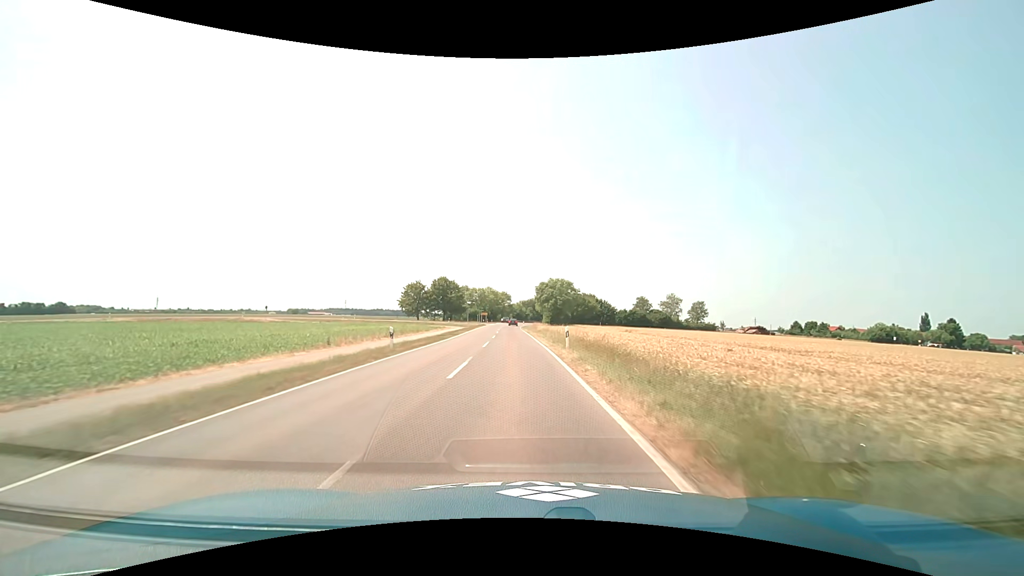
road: tertiary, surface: asphalt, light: Day
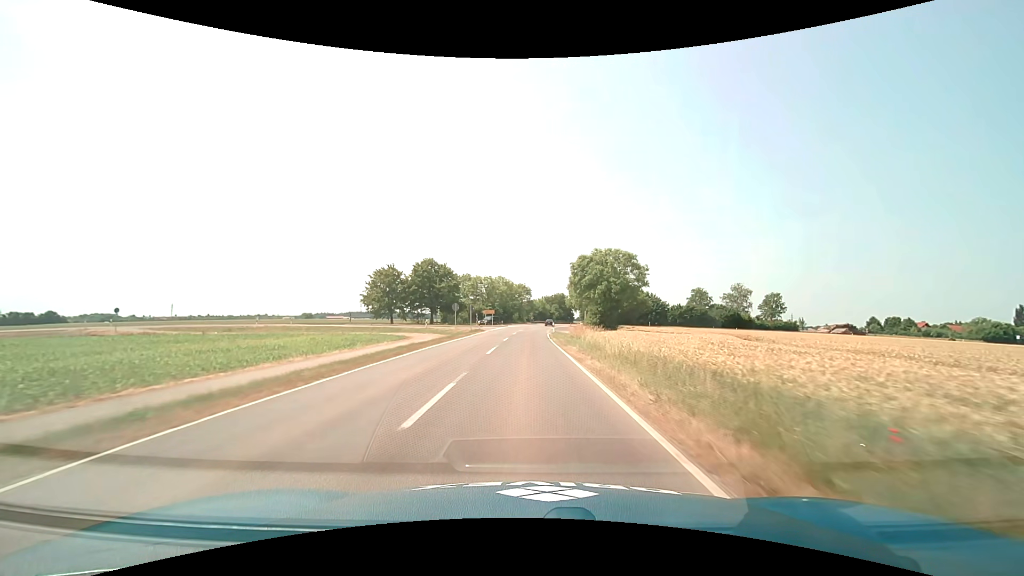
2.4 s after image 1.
(-1.2, +42.3) m; -2°
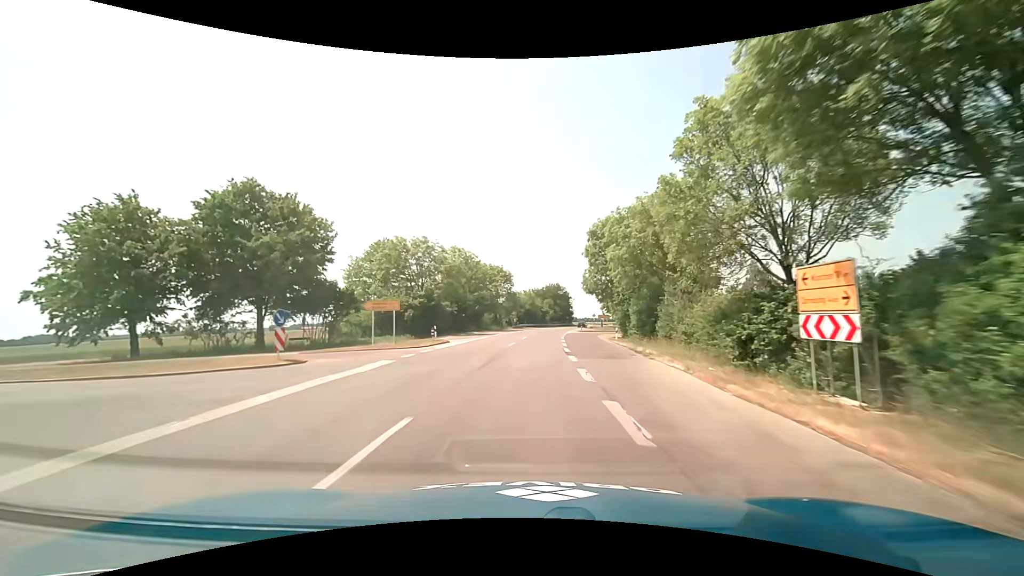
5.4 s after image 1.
(+0.5, +52.3) m; +1°
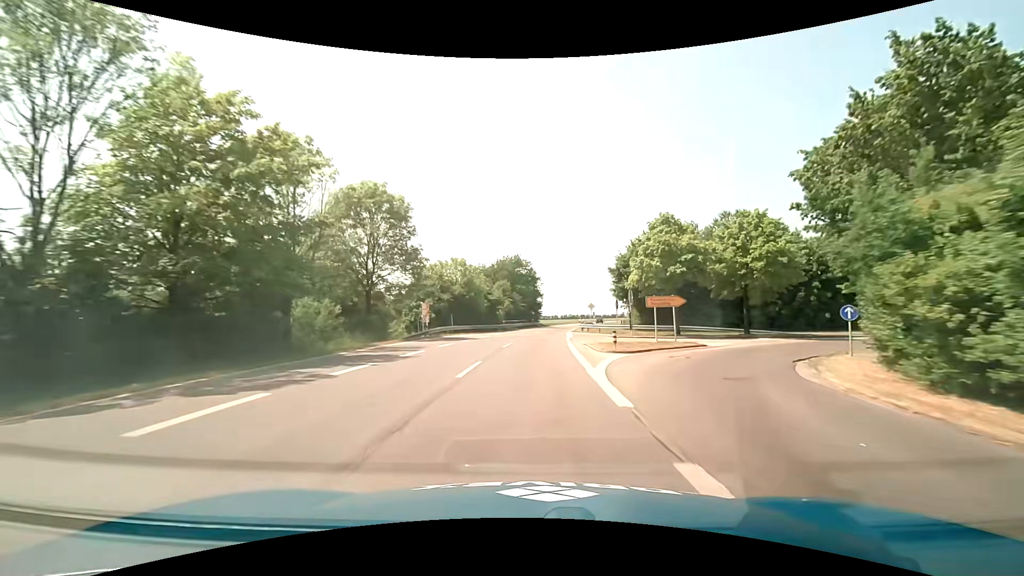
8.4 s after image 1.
(+2.1, +52.3) m; +5°
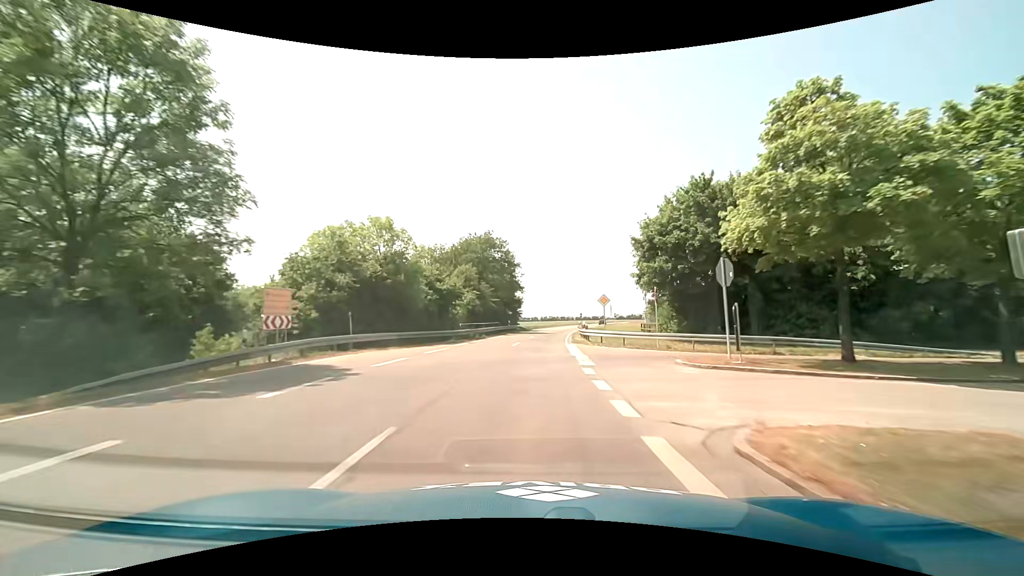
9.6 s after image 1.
(+0.5, +21.1) m; +2°
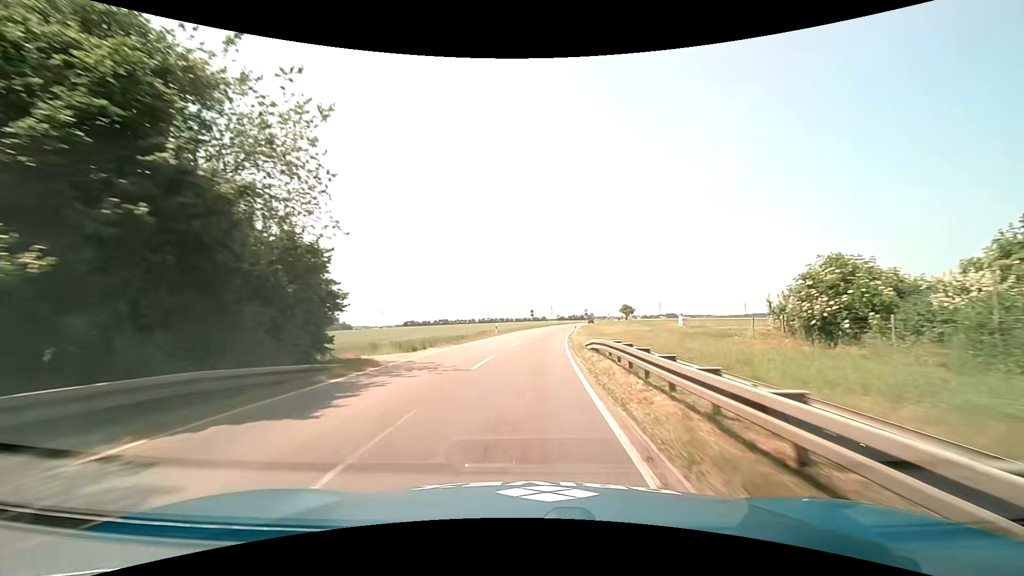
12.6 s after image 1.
(+3.3, +53.1) m; +6°
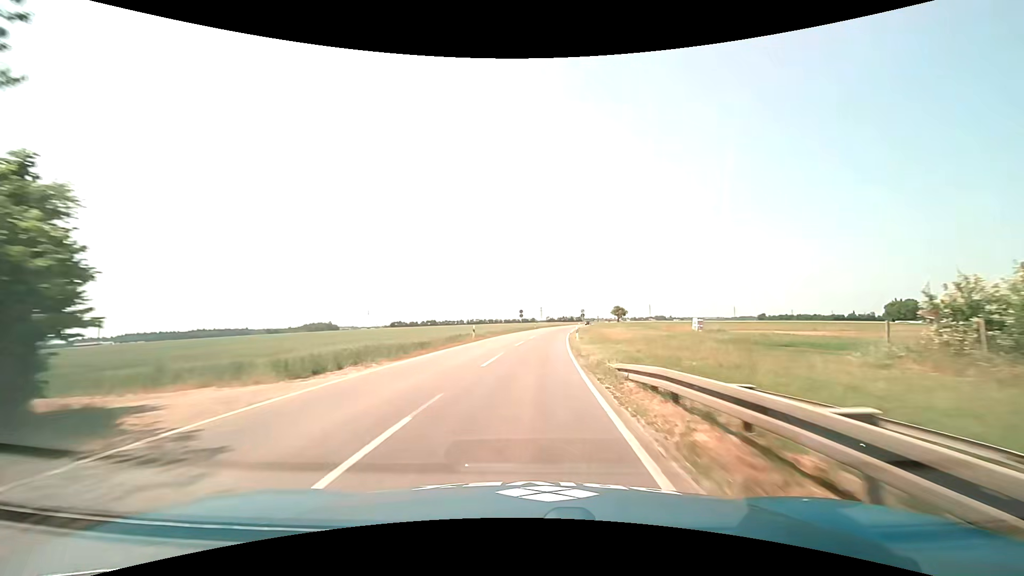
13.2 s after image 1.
(+0.2, +10.8) m; +2°
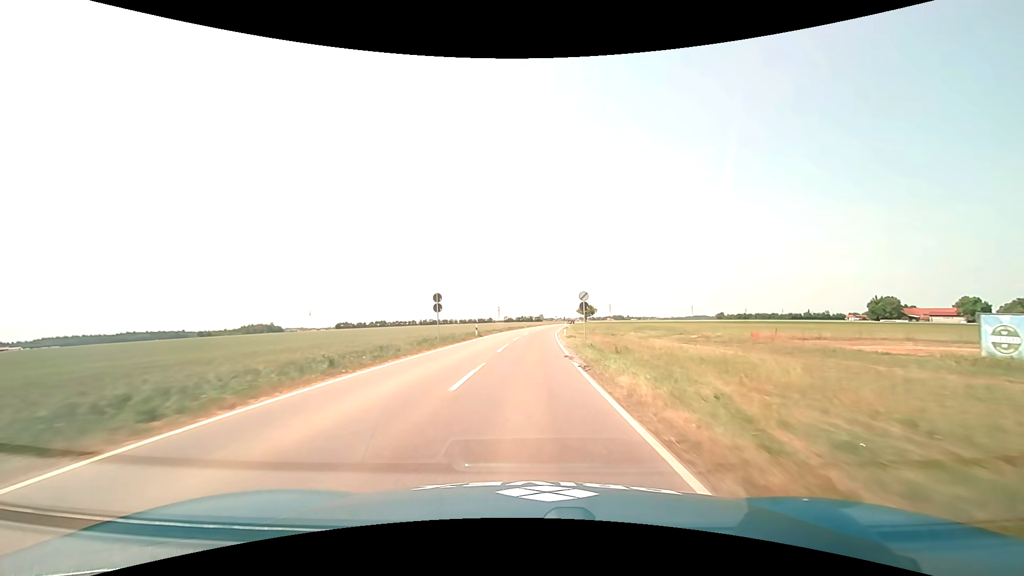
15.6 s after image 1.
(+1.9, +43.5) m; +5°
(0, +10) (0, +20) (+1, +30) (+1, +40) (+1, +50) (+2, +60) (+3, +70) (+3, +80) (+4, +90) (+5, +100) m
